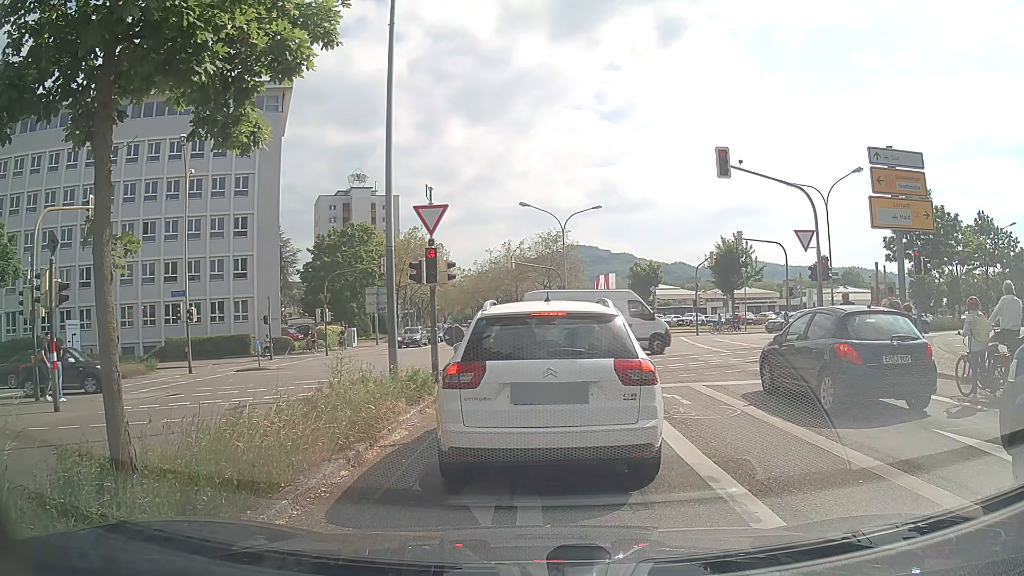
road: secondary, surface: asphalt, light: Day
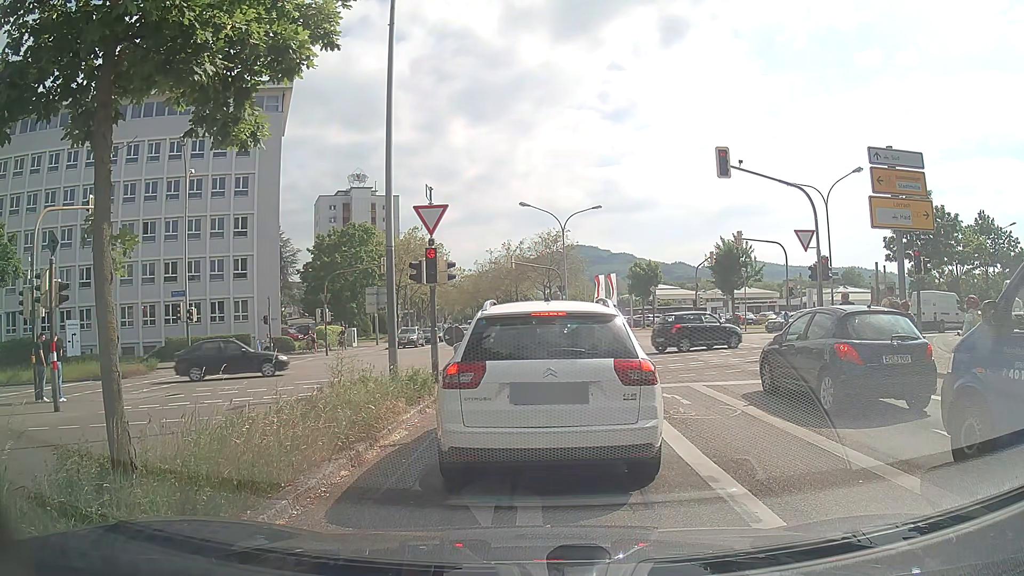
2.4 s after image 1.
(0.0, 0.0) m; 0°
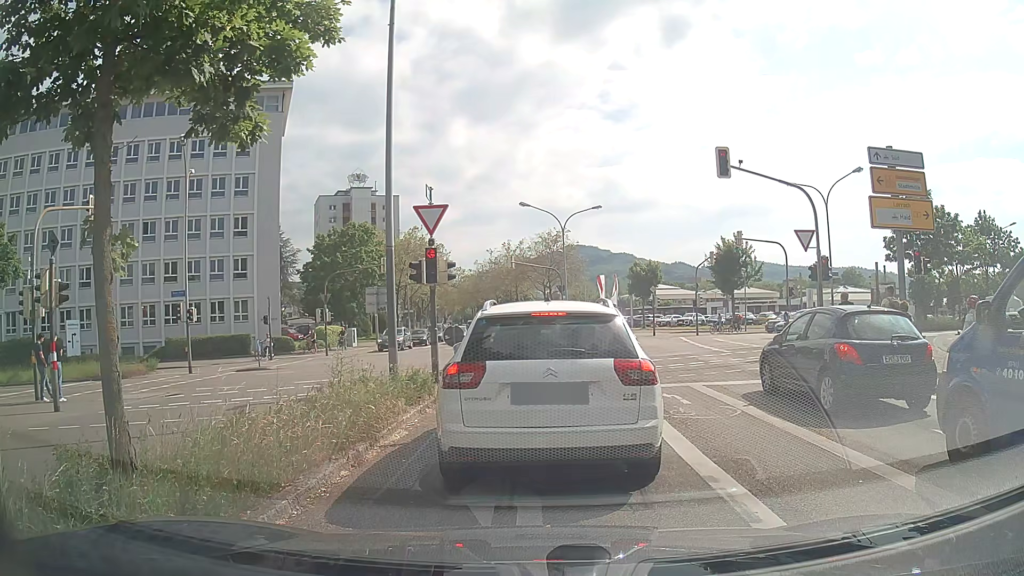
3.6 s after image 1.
(0.0, 0.0) m; 0°
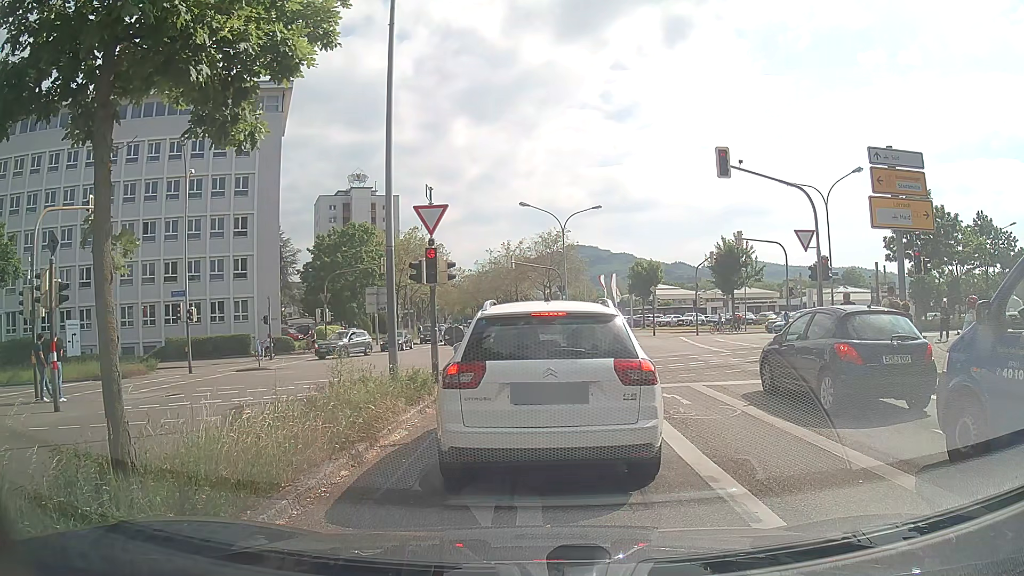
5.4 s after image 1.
(0.0, 0.0) m; 0°
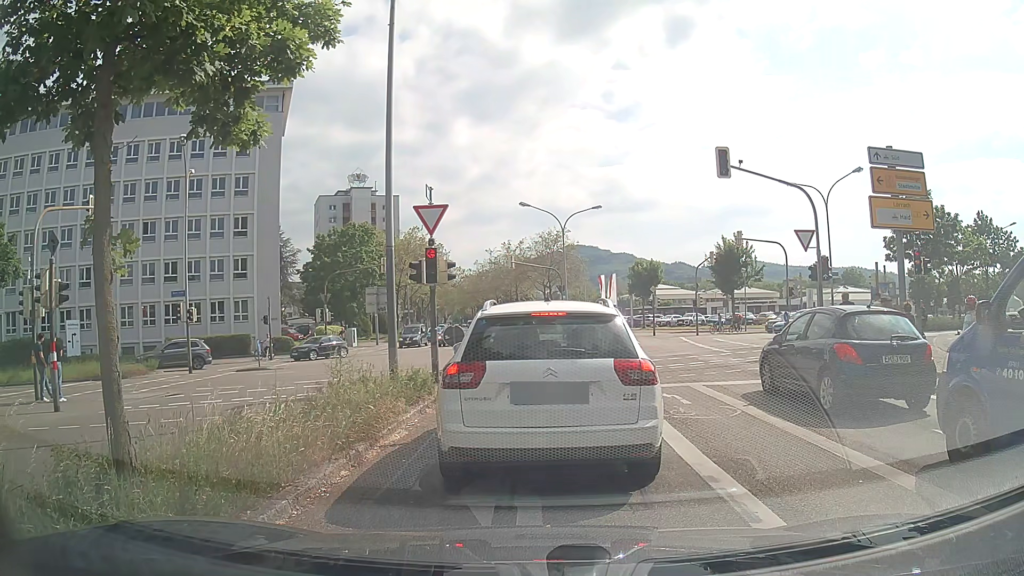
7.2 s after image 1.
(0.0, 0.0) m; 0°
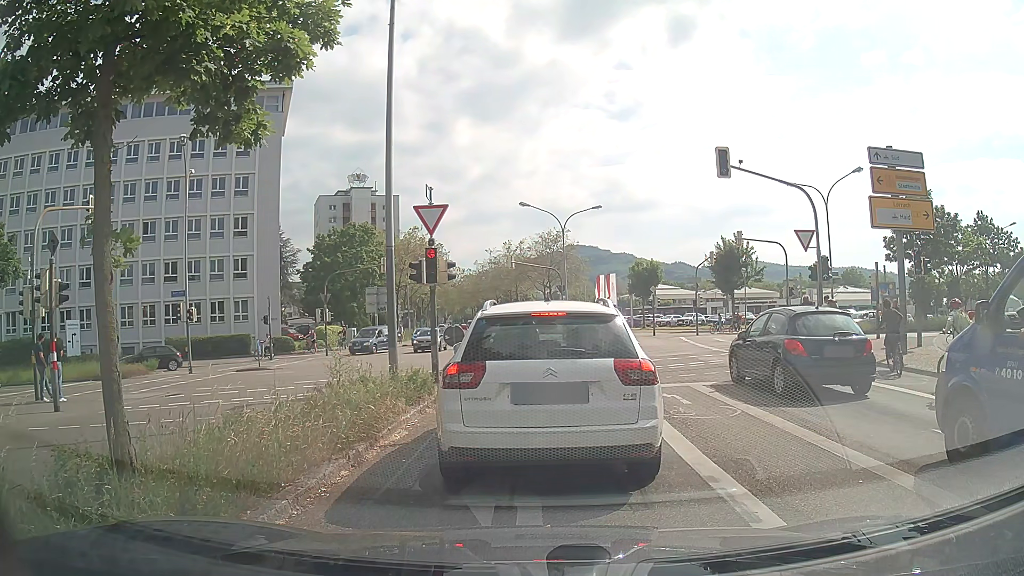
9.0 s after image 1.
(0.0, 0.0) m; 0°
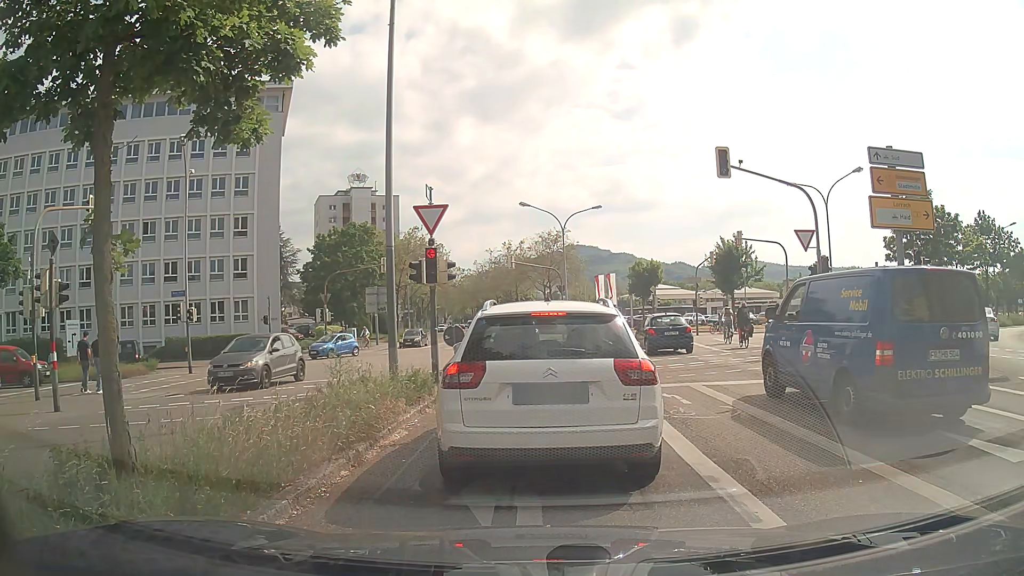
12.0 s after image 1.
(0.0, 0.0) m; 0°
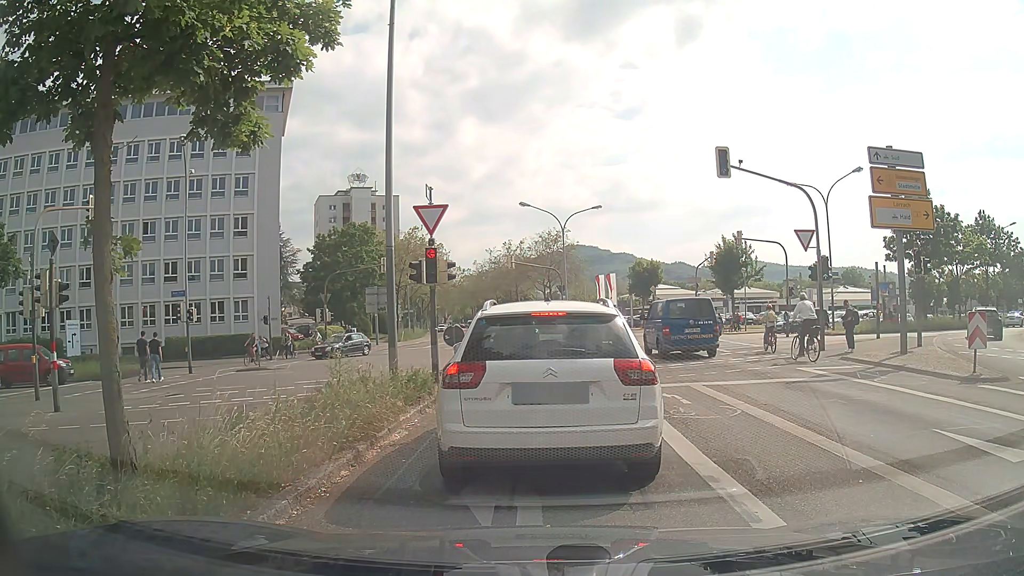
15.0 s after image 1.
(0.0, 0.0) m; 0°
